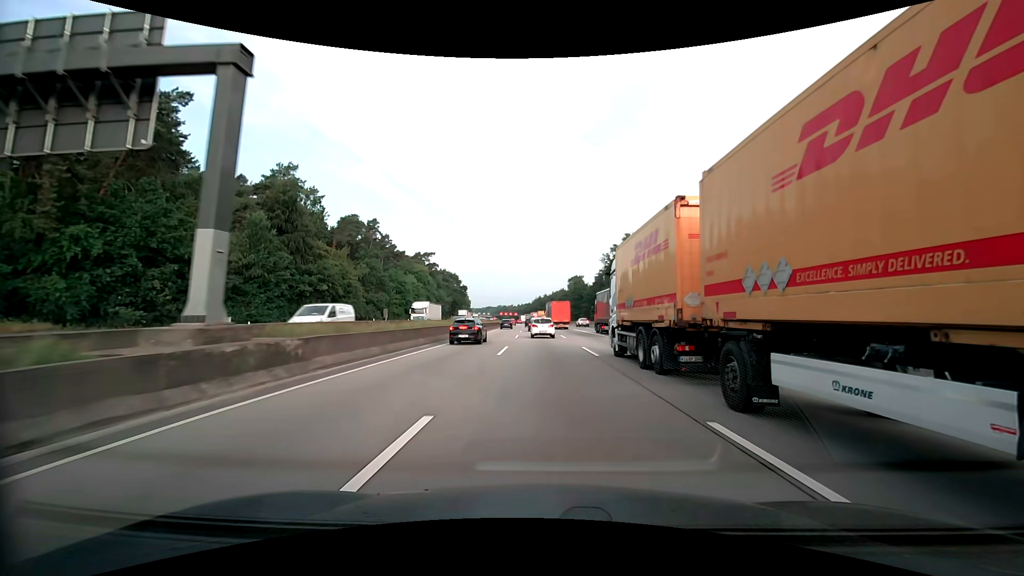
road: motorway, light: Day
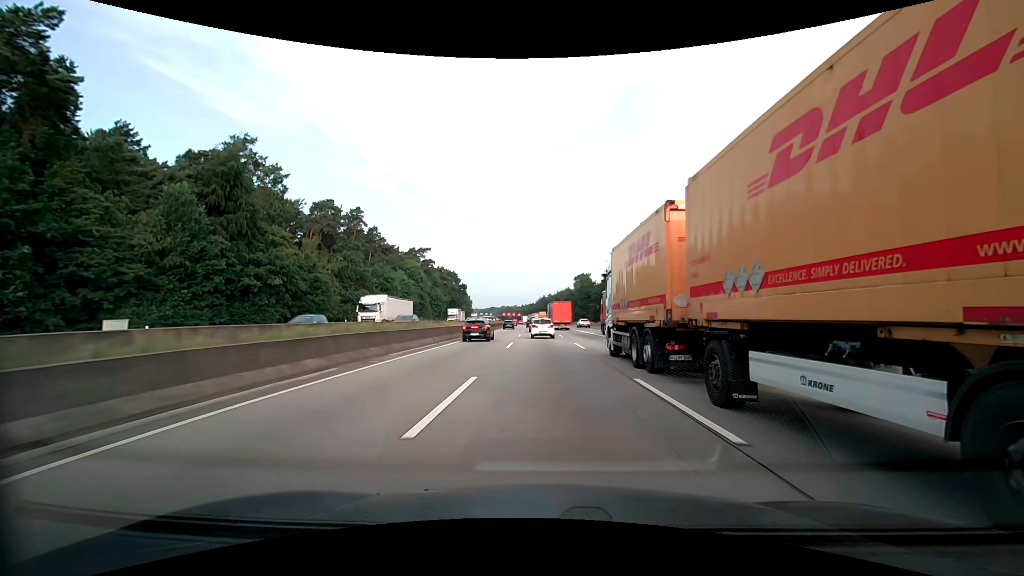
(-0.1, +13.2) m; 0°
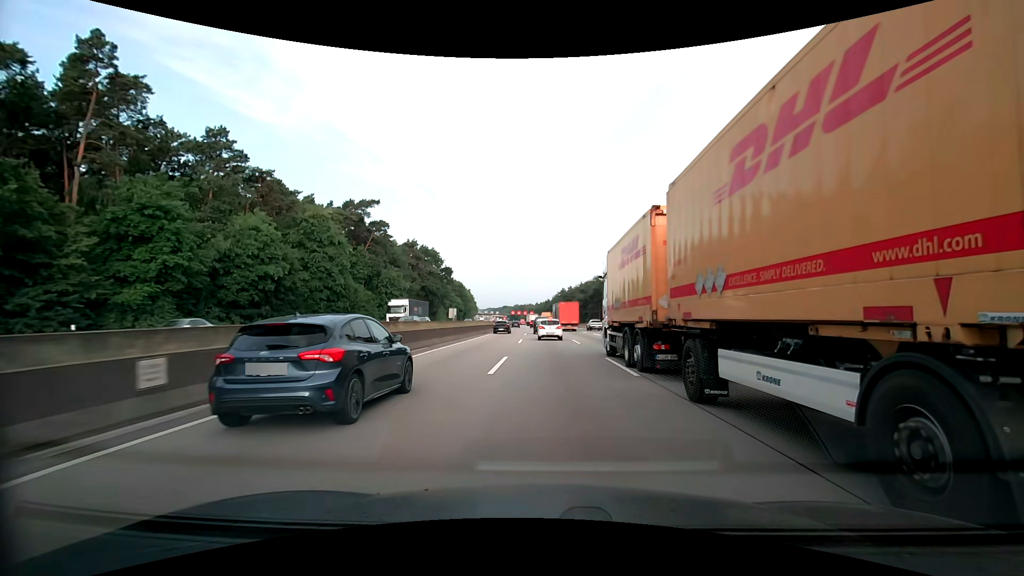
(-1.2, +65.4) m; -2°
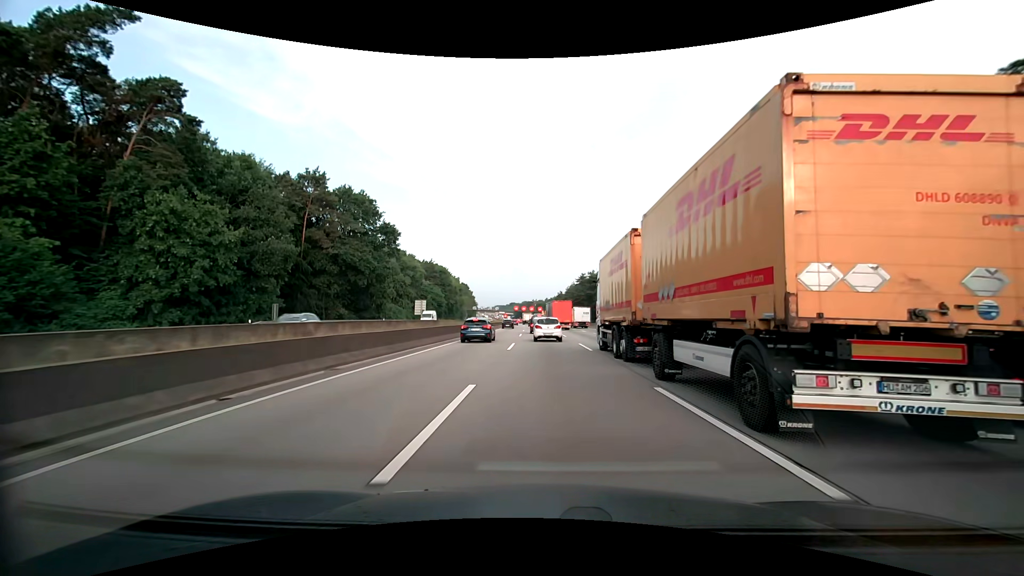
(-0.7, +62.1) m; -1°
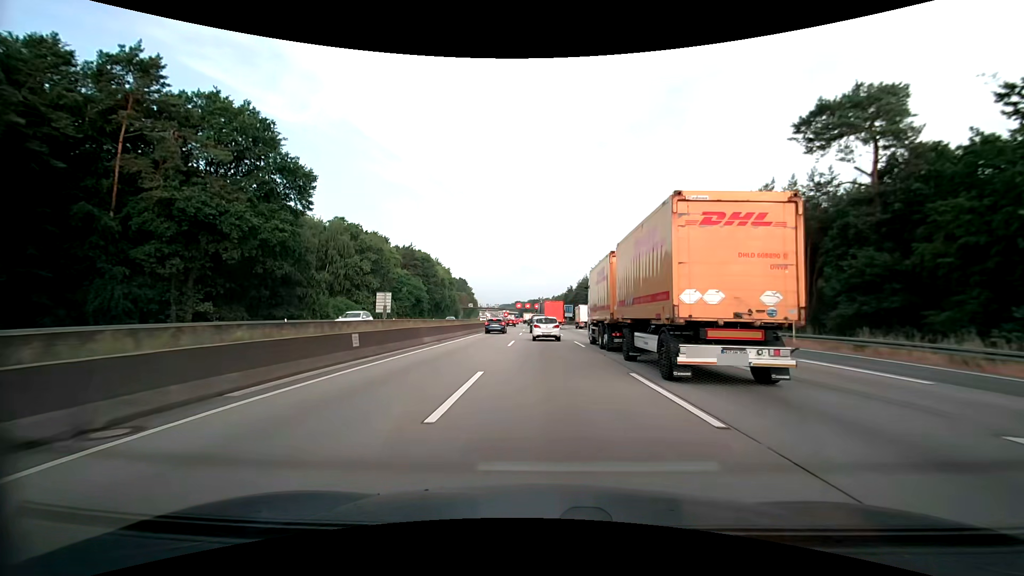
(-0.2, +33.5) m; -1°
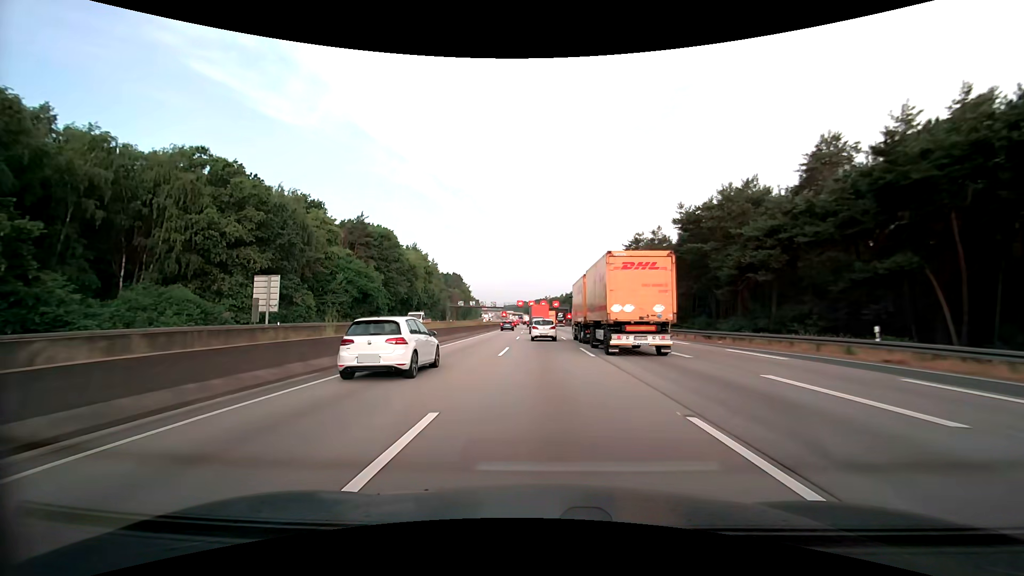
(-0.1, +41.1) m; 0°
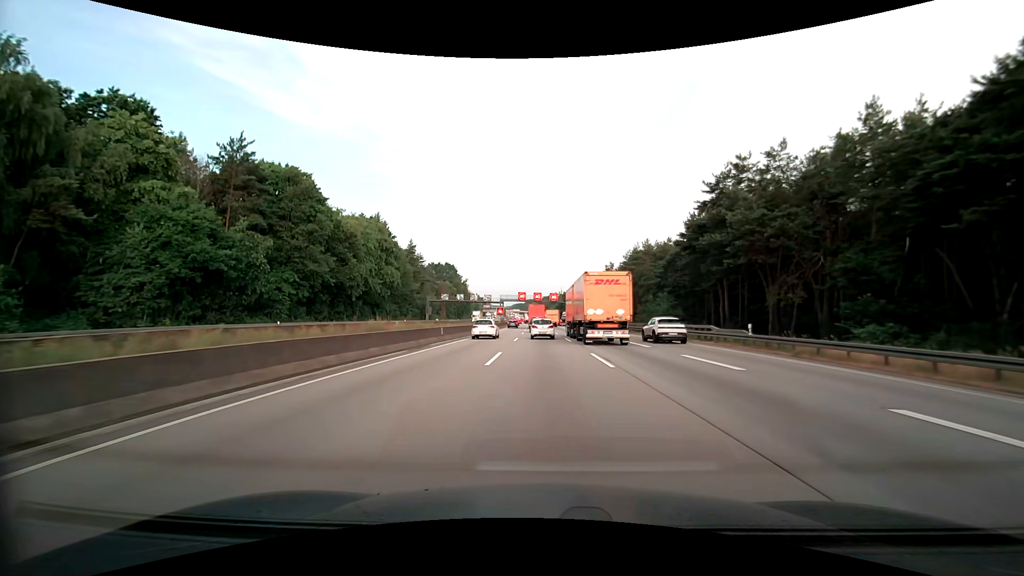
(-0.4, +40.5) m; -1°
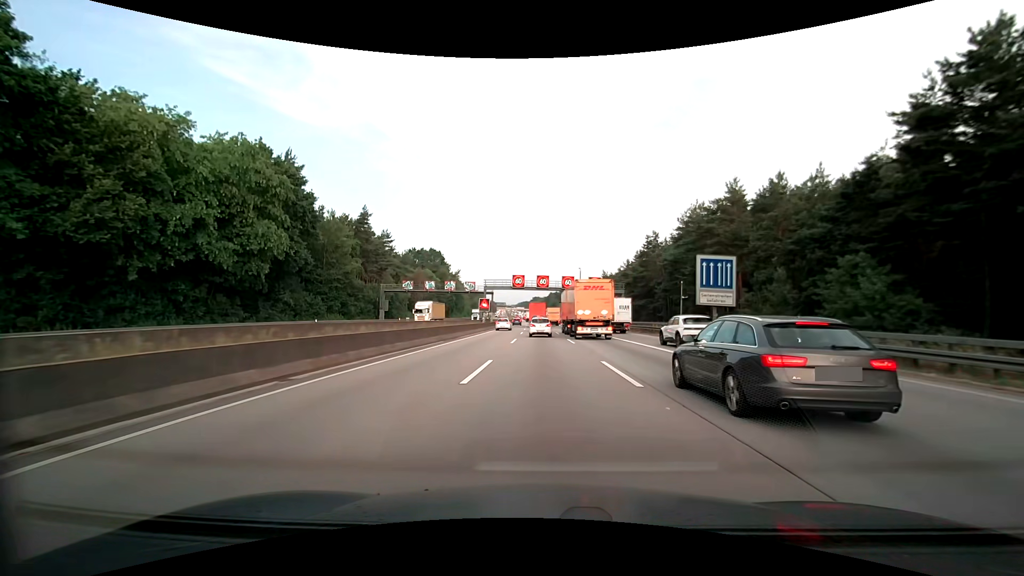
(-0.2, +40.4) m; 0°
(0, +10) (0, +20) (0, +30) (0, +40) (0, +50) (-1, +60) (-1, +70) (-1, +80) (-1, +90) (-2, +100) m
